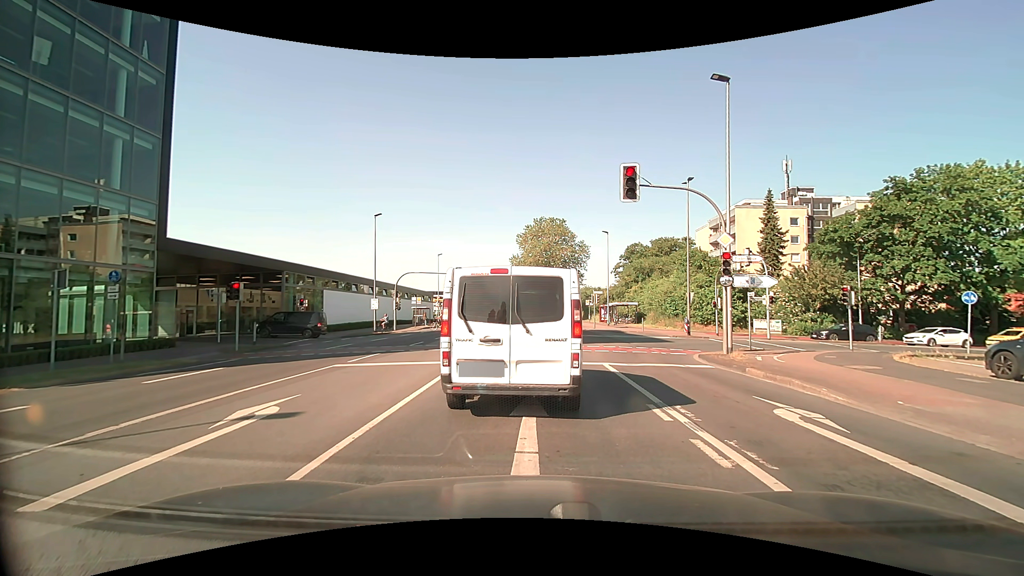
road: secondary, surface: asphalt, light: Day
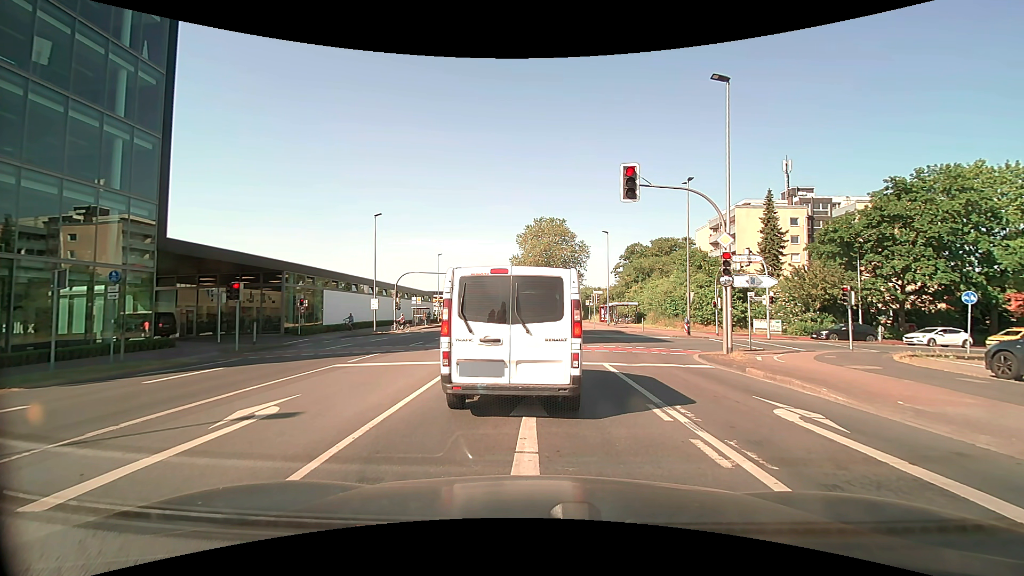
(0.0, 0.0) m; 0°
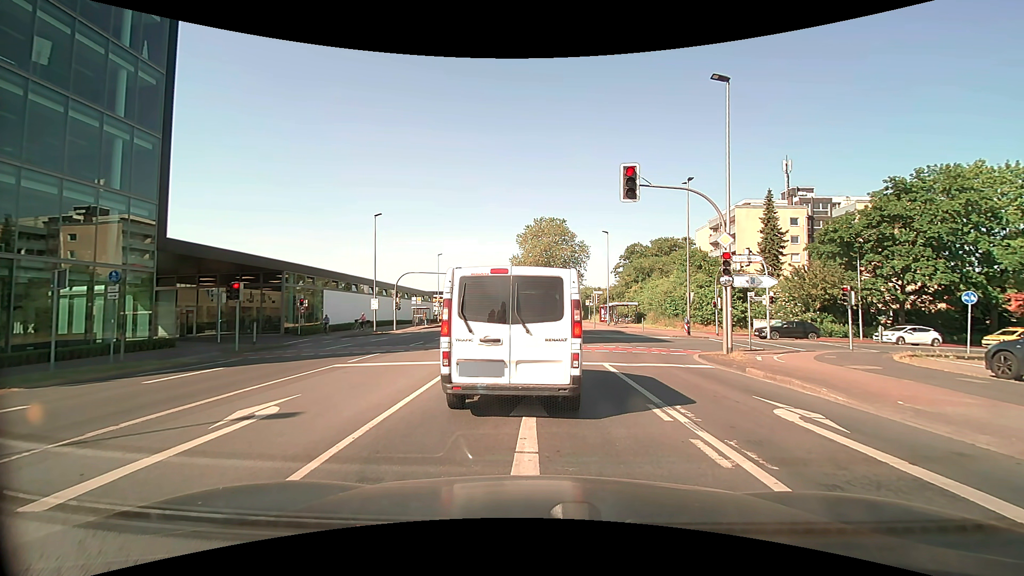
(0.0, 0.0) m; 0°
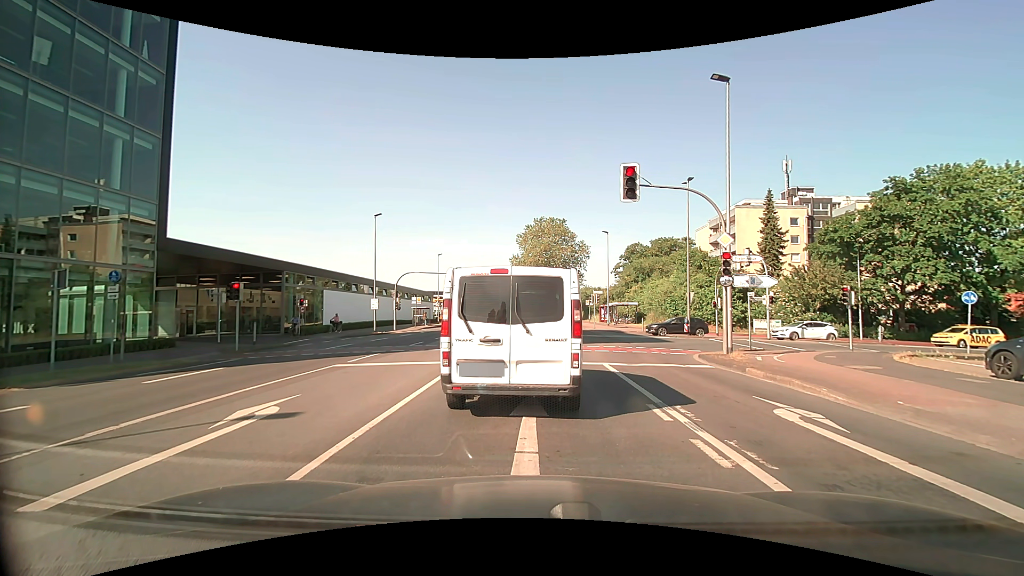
(0.0, 0.0) m; 0°
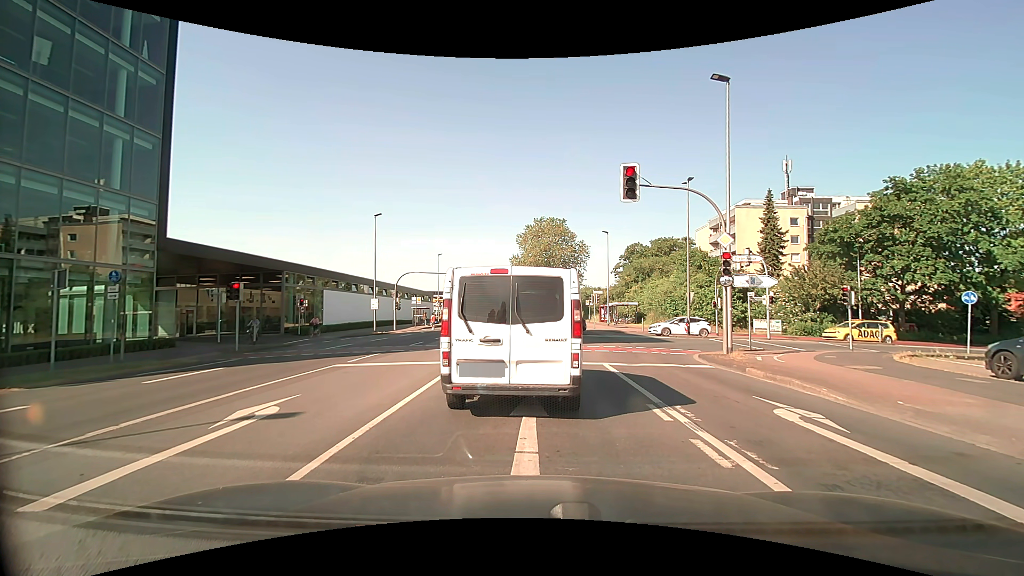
(0.0, 0.0) m; 0°
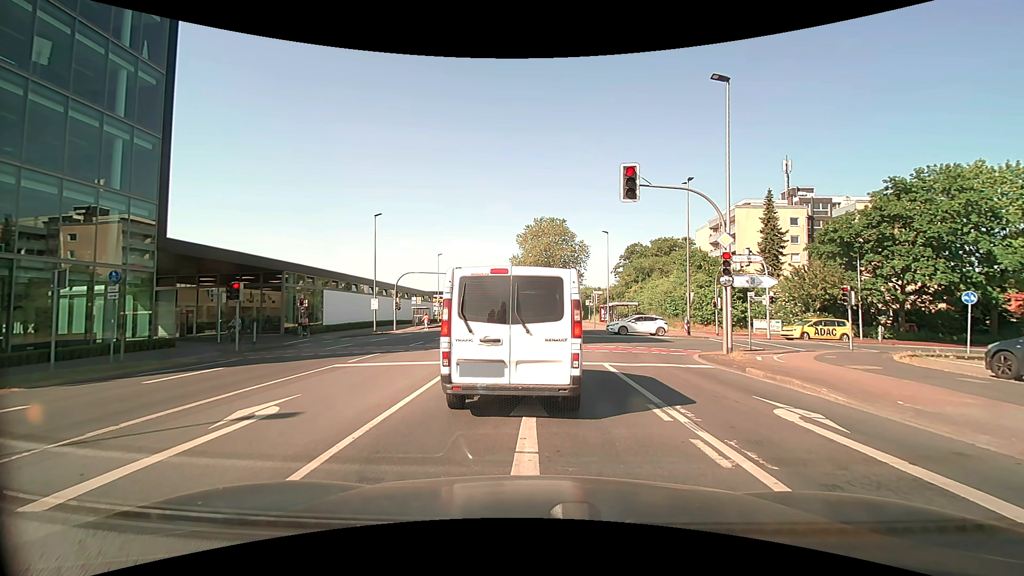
(0.0, 0.0) m; 0°
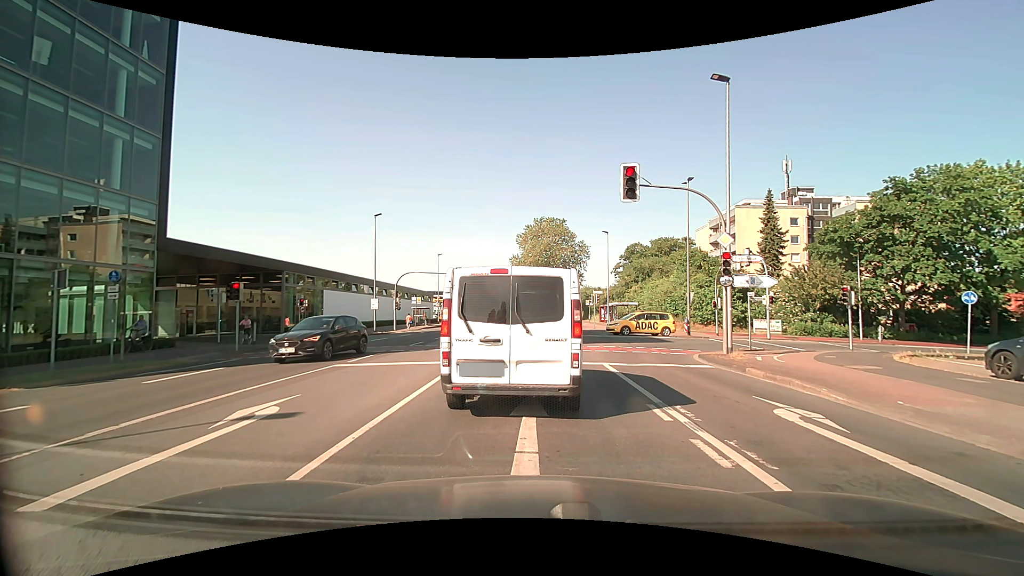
(0.0, 0.0) m; 0°
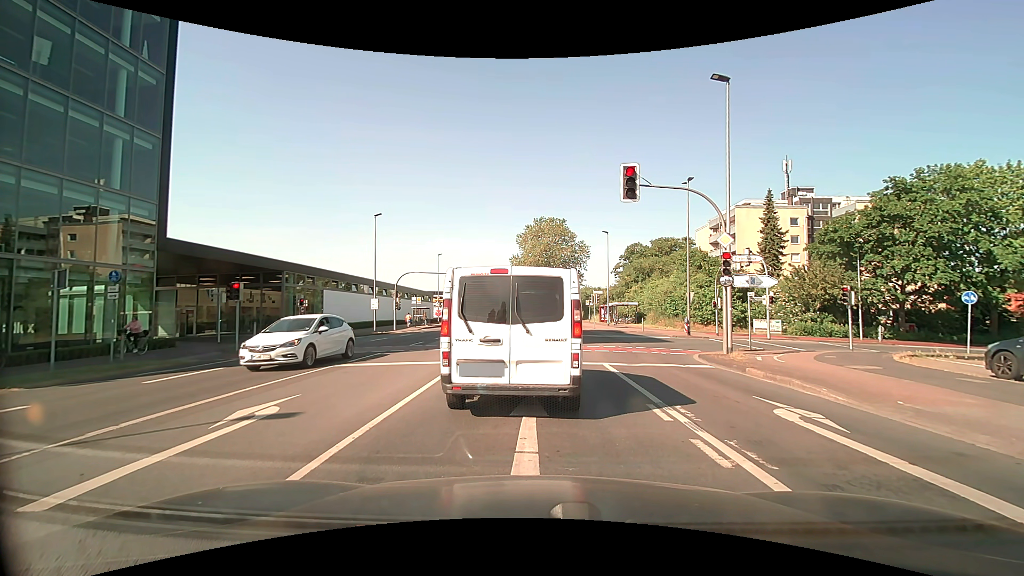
(0.0, 0.0) m; 0°
(0, +10) (-1, +20) (-1, +30) (-1, +40) (-1, +50) (-2, +60) (-2, +70) (-2, +80) (-3, +90) (-3, +100) m
